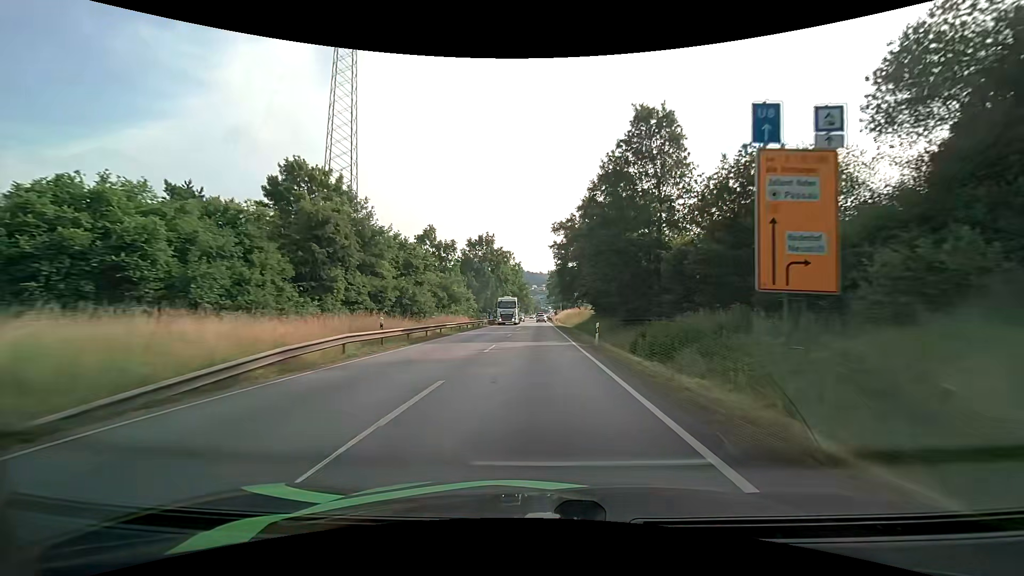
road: primary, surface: asphalt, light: Day
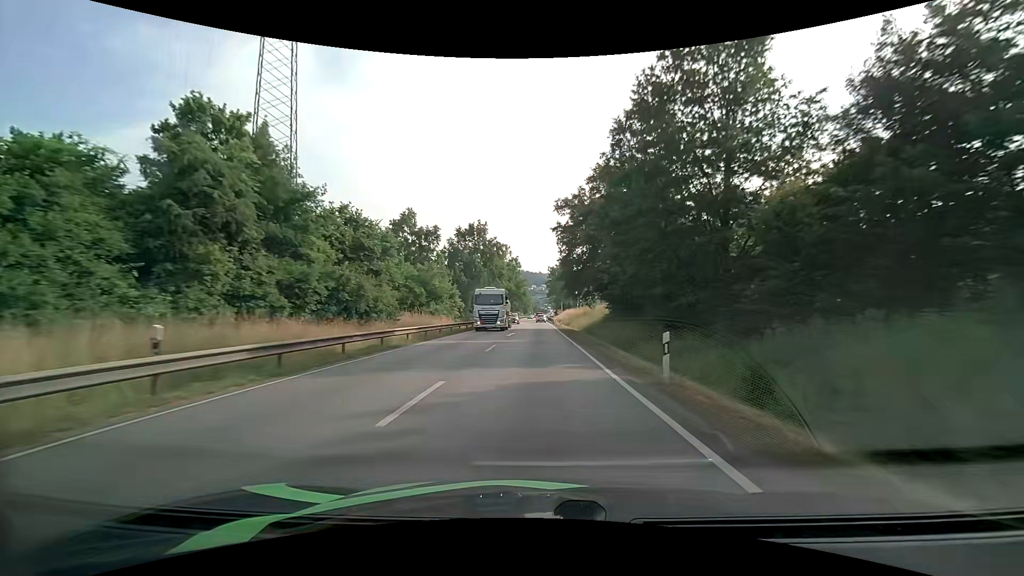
(0.0, +12.0) m; 0°
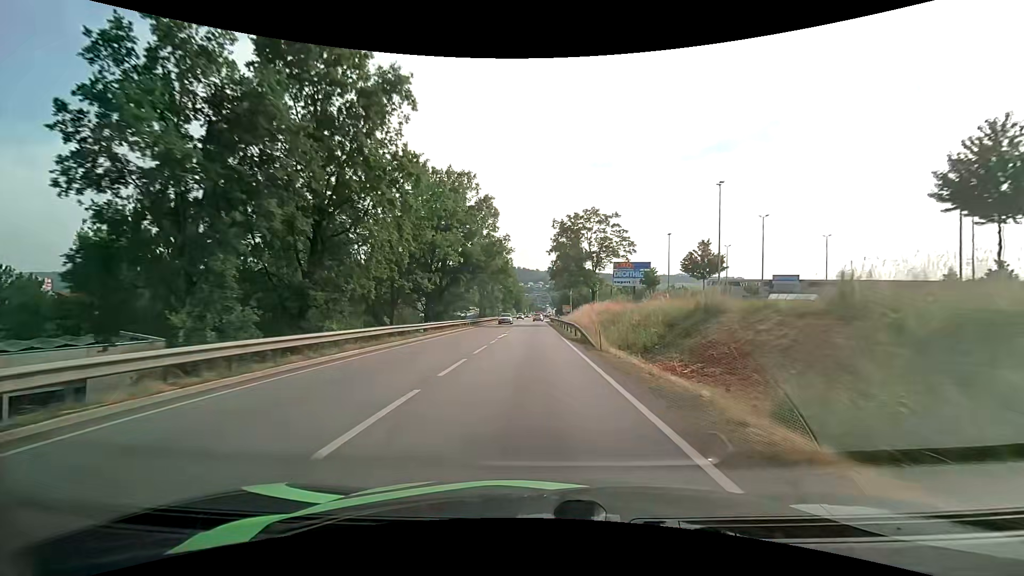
(+0.4, +56.9) m; +1°
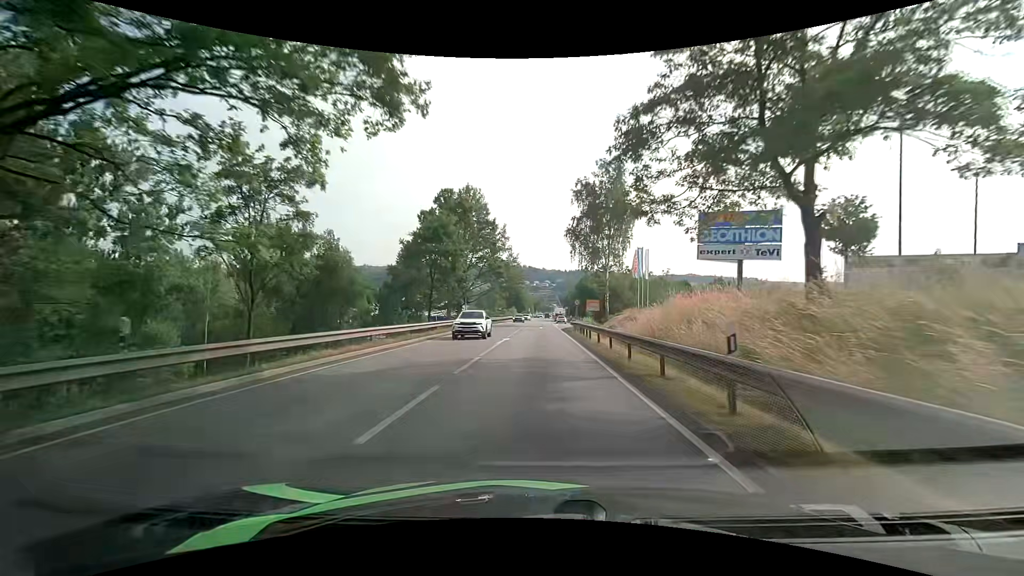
(-0.3, +47.2) m; -1°
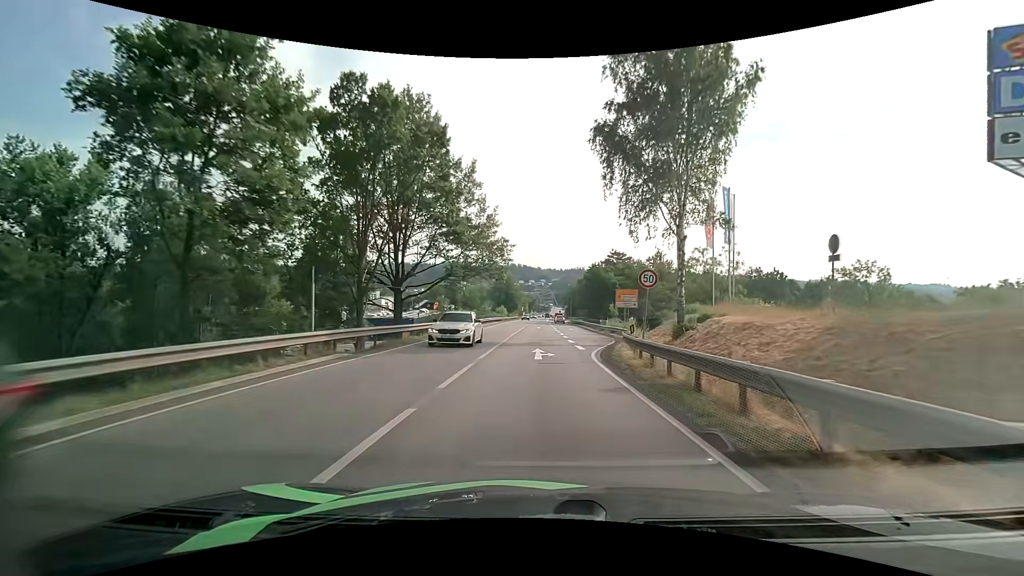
(+0.1, +31.6) m; 0°
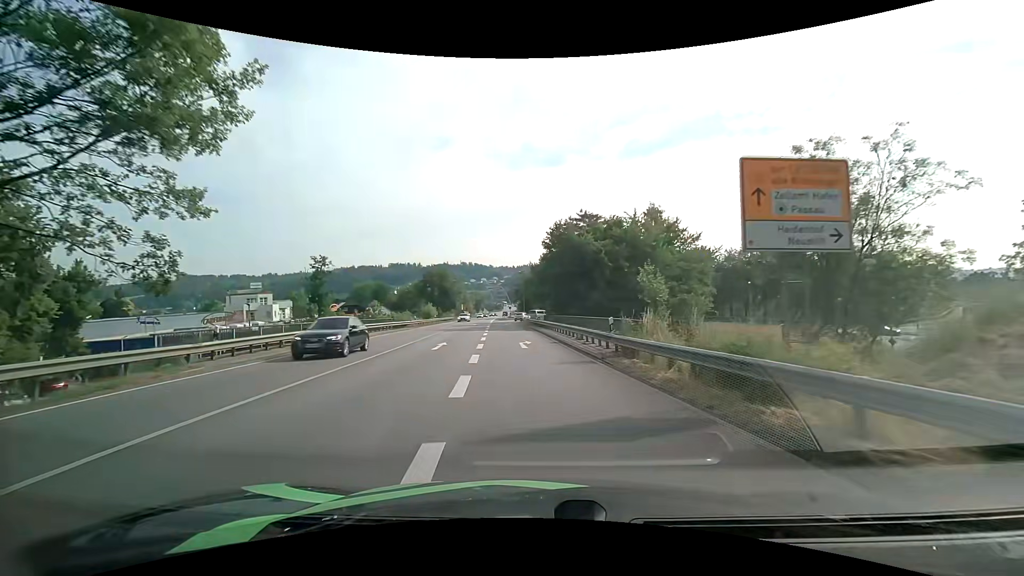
(+2.4, +35.8) m; +6°
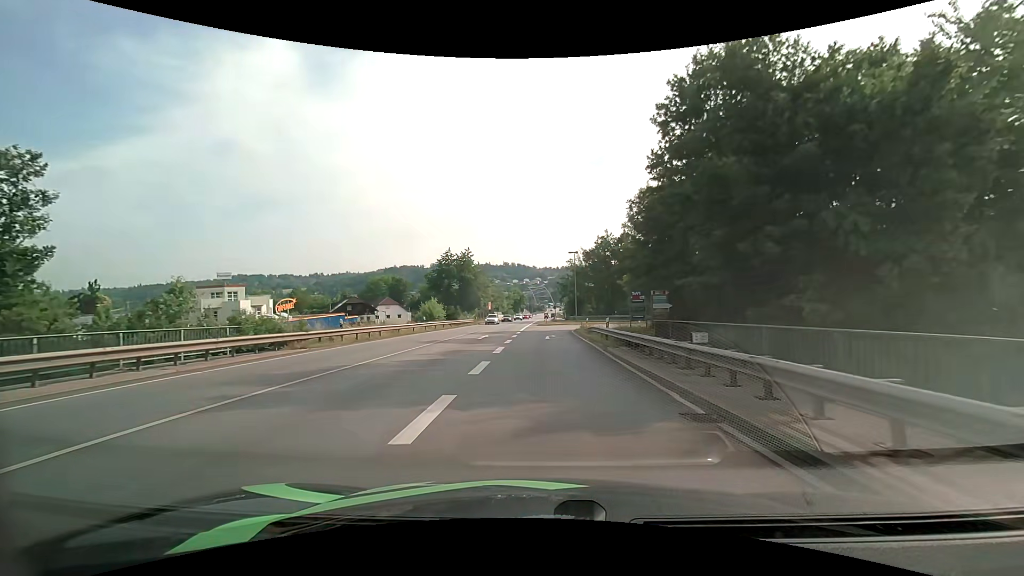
(-2.1, +32.9) m; -5°
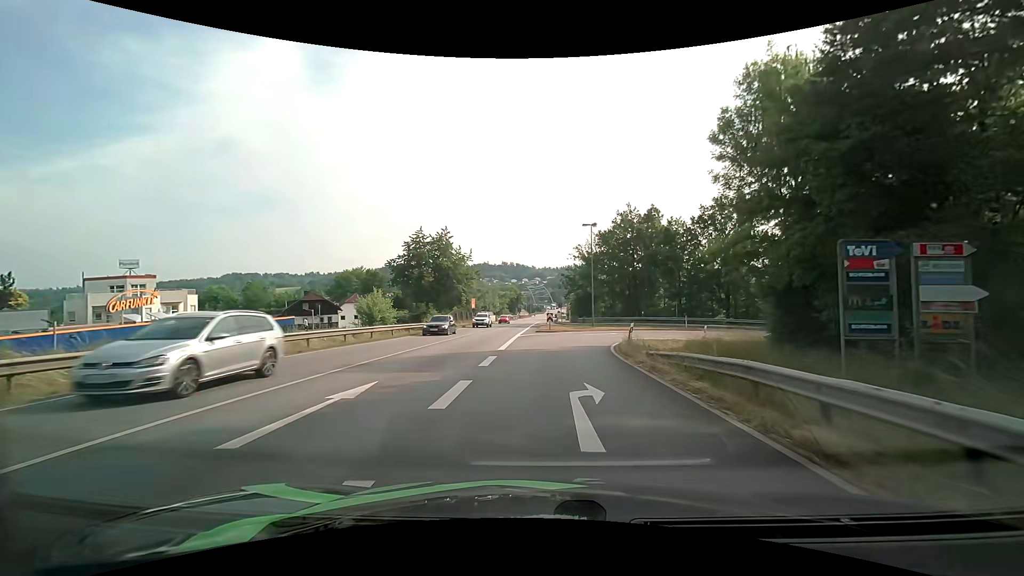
(-0.1, +22.1) m; 0°
(0, +10) (0, +20) (+2, +30) (+6, +39) (+13, +45) (+23, +47) (+33, +44) (+42, +39) (+50, +33) (+57, +26) m
